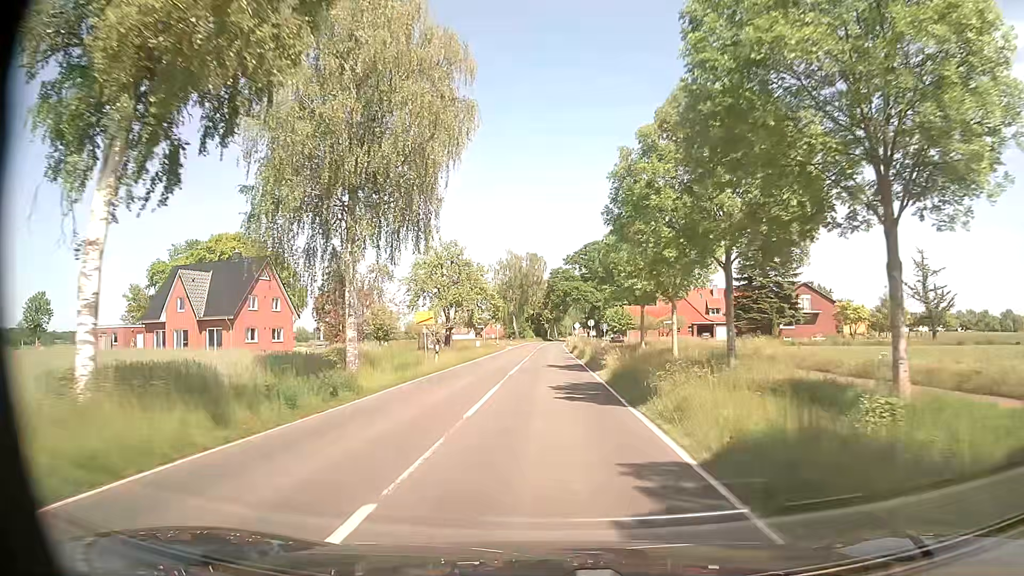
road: secondary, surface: asphalt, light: Day
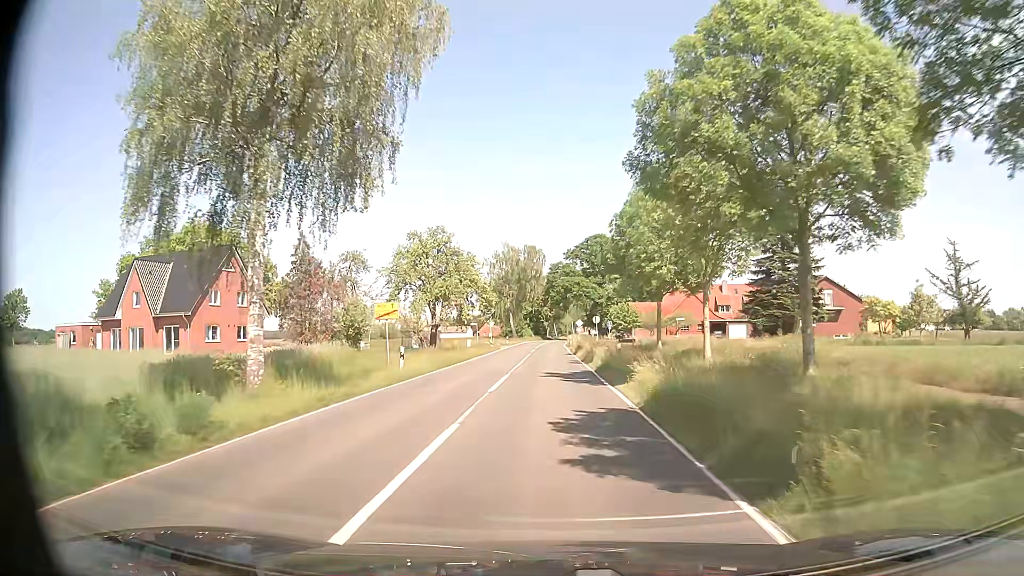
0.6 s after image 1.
(0.0, +7.6) m; -1°
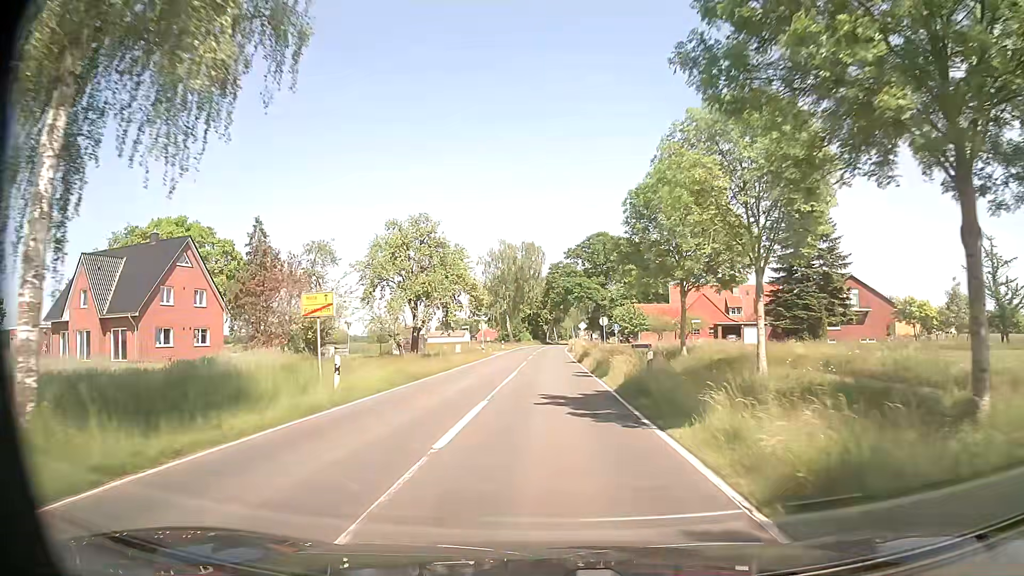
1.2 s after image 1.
(+0.1, +7.7) m; +1°
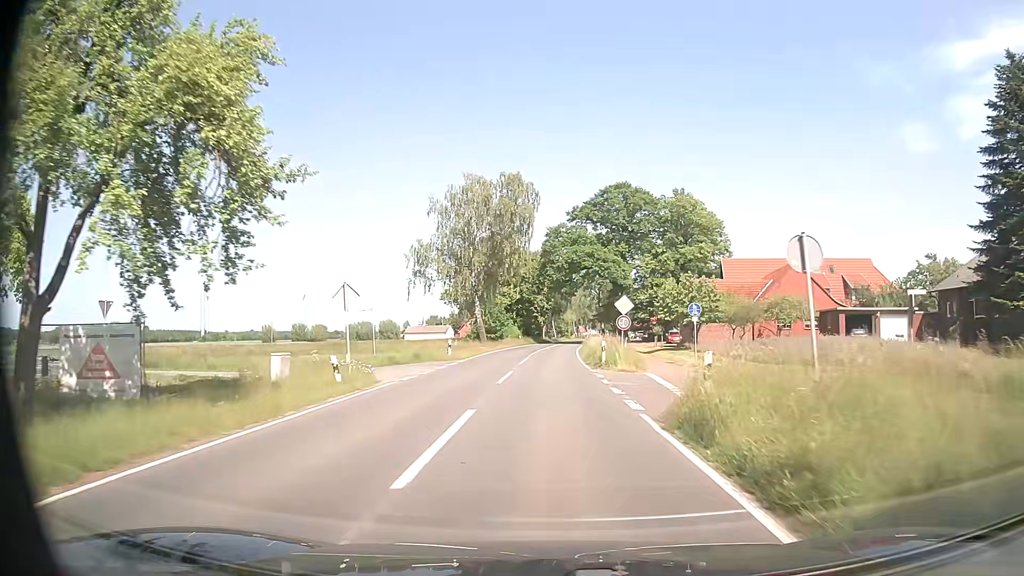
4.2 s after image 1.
(-0.4, +38.1) m; -1°
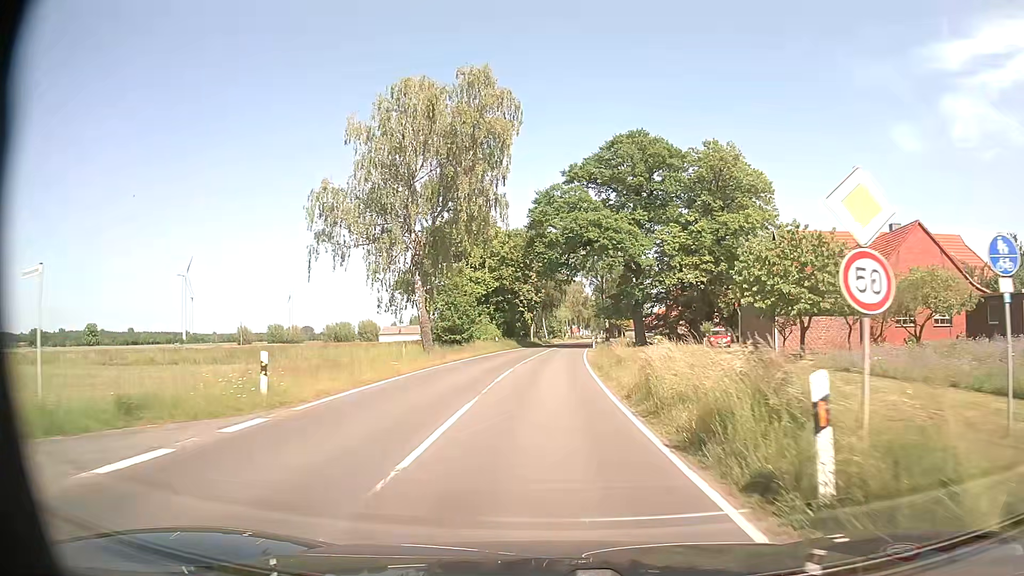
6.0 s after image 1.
(+0.2, +22.9) m; +1°
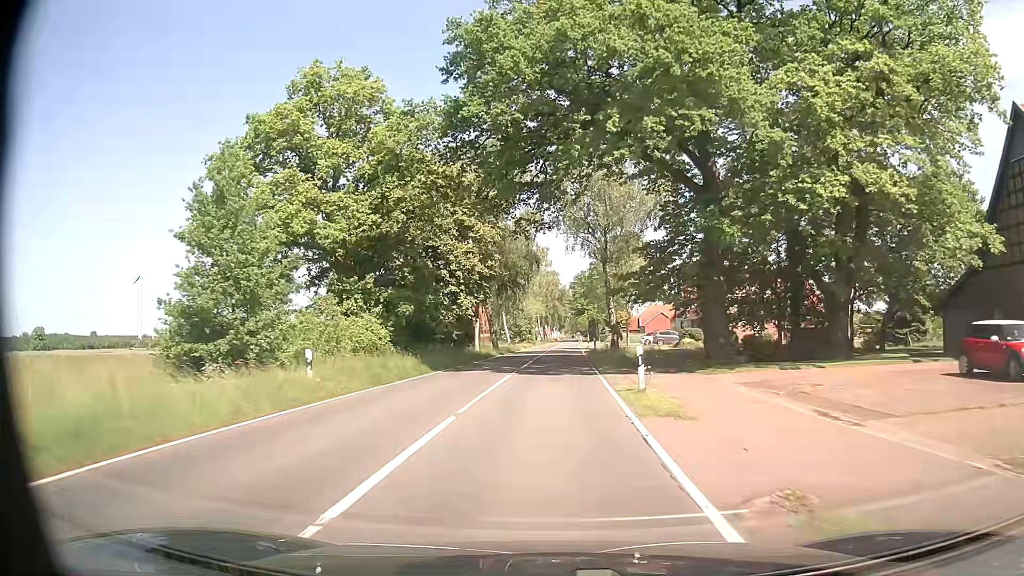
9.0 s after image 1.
(+0.8, +38.1) m; +2°
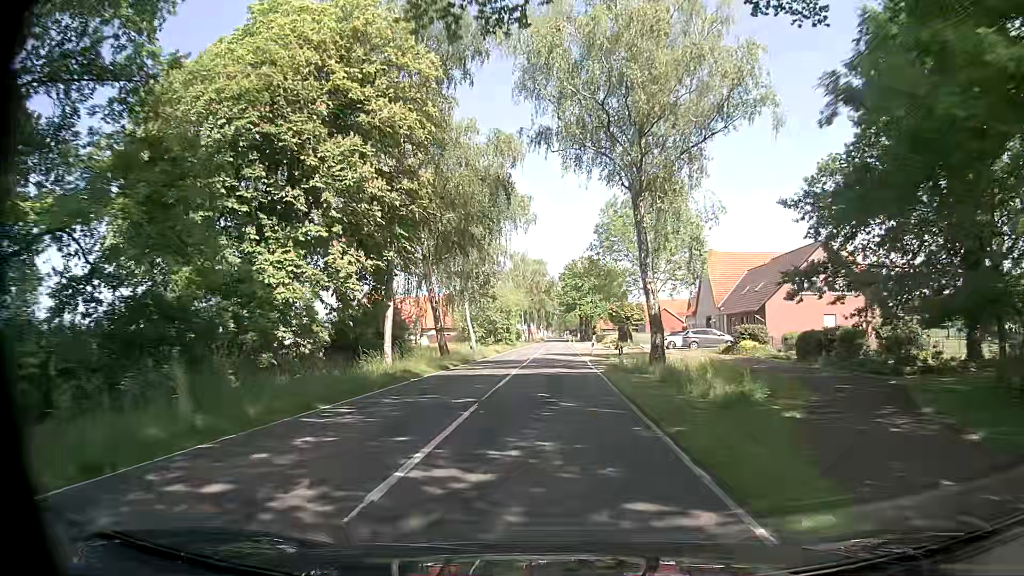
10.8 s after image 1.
(+0.2, +22.8) m; +1°
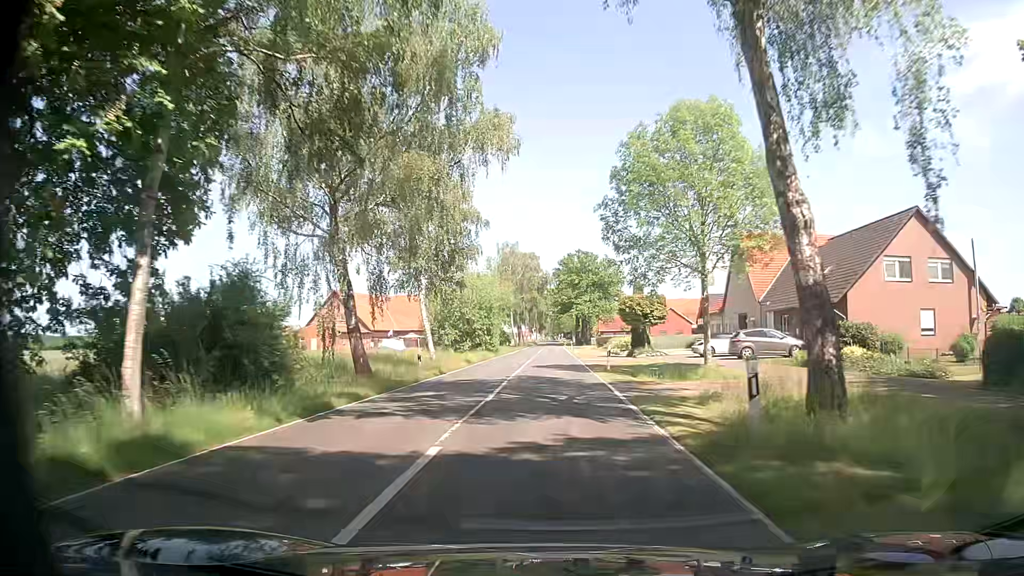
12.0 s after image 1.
(+0.1, +15.2) m; +1°
(0, +10) (0, +20) (0, +30) (0, +40) (+1, +50) (+1, +60) (+1, +70) (+1, +80) (+1, +90) (+1, +100) m
